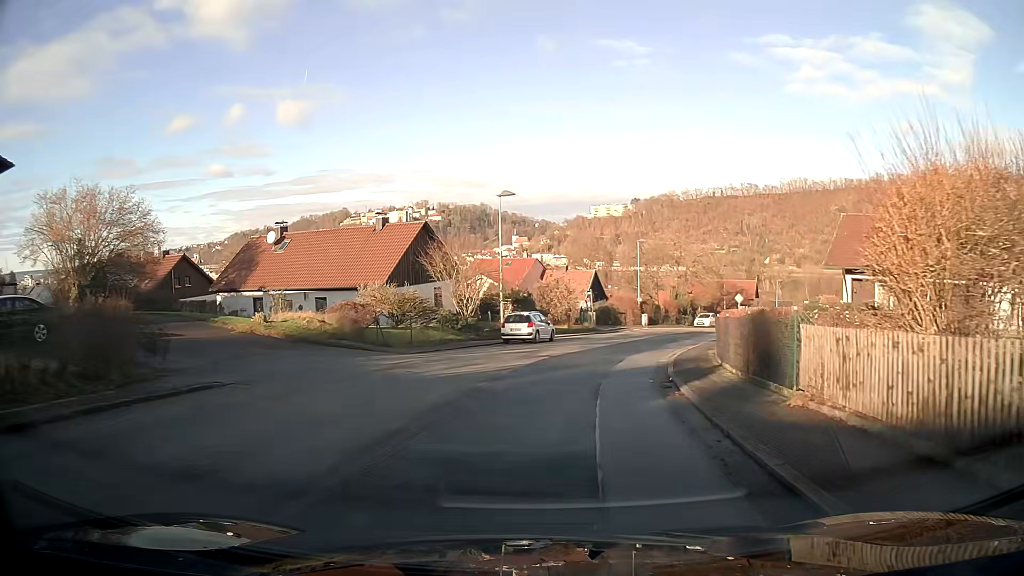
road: residential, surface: asphalt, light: Day
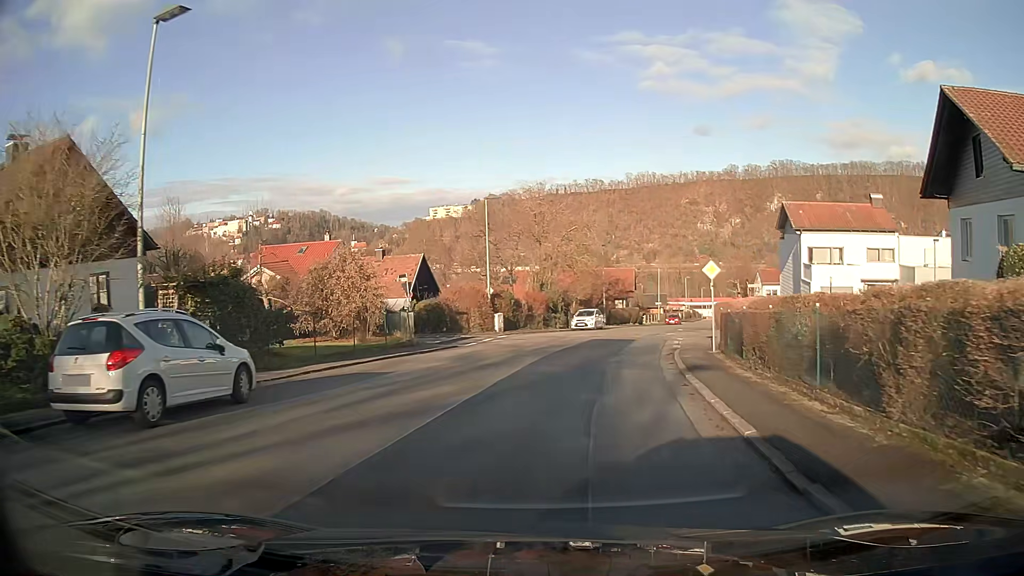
(+2.8, +23.9) m; +14°
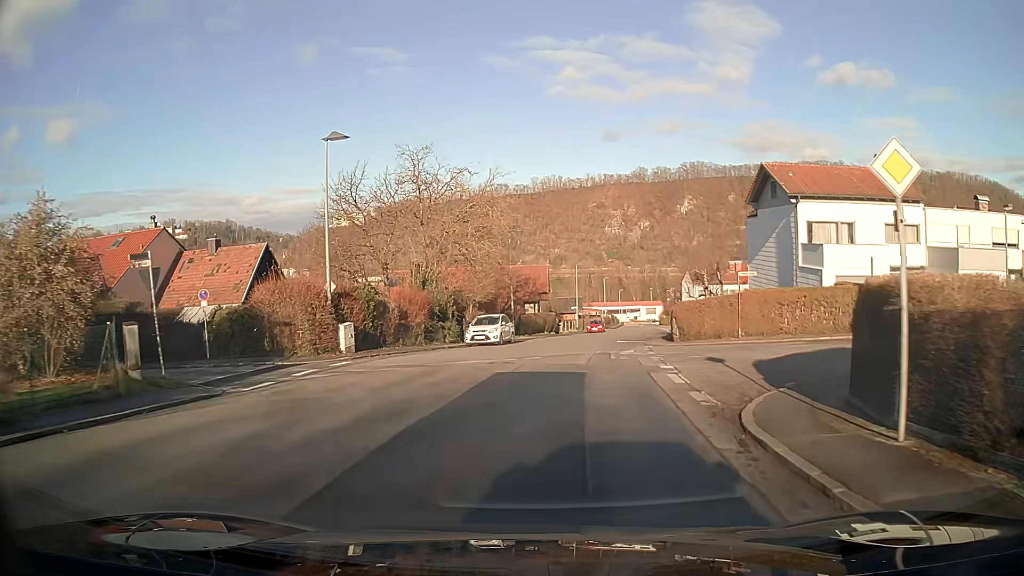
(+1.1, +15.7) m; +8°
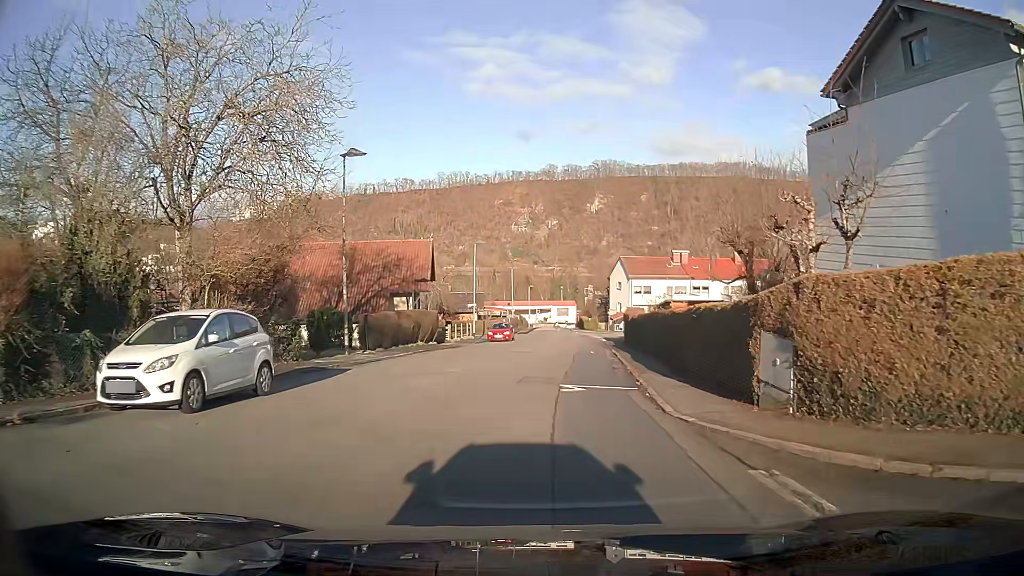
(+1.8, +24.0) m; +8°
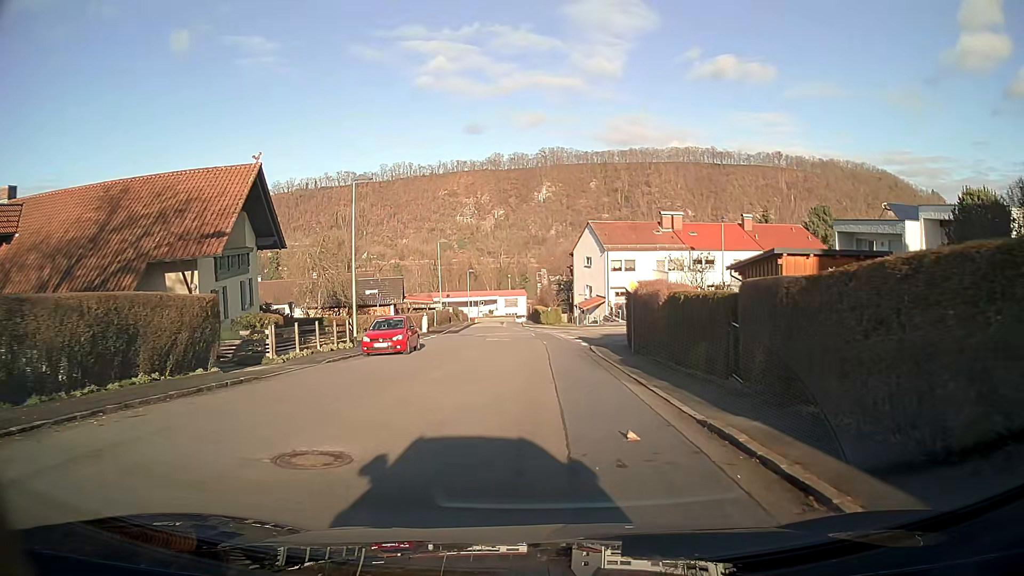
(+0.9, +24.6) m; +4°
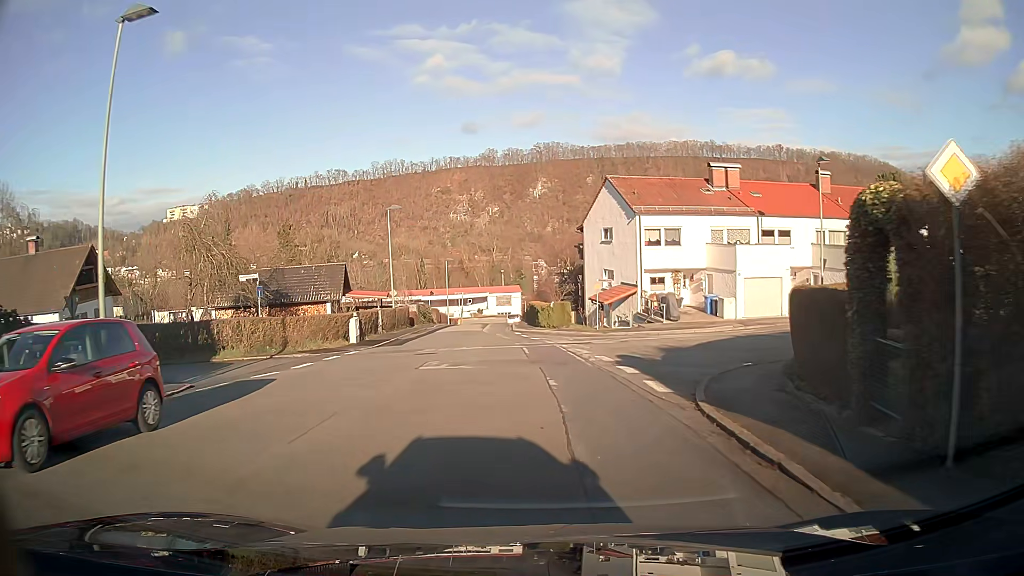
(0.0, +20.0) m; 0°
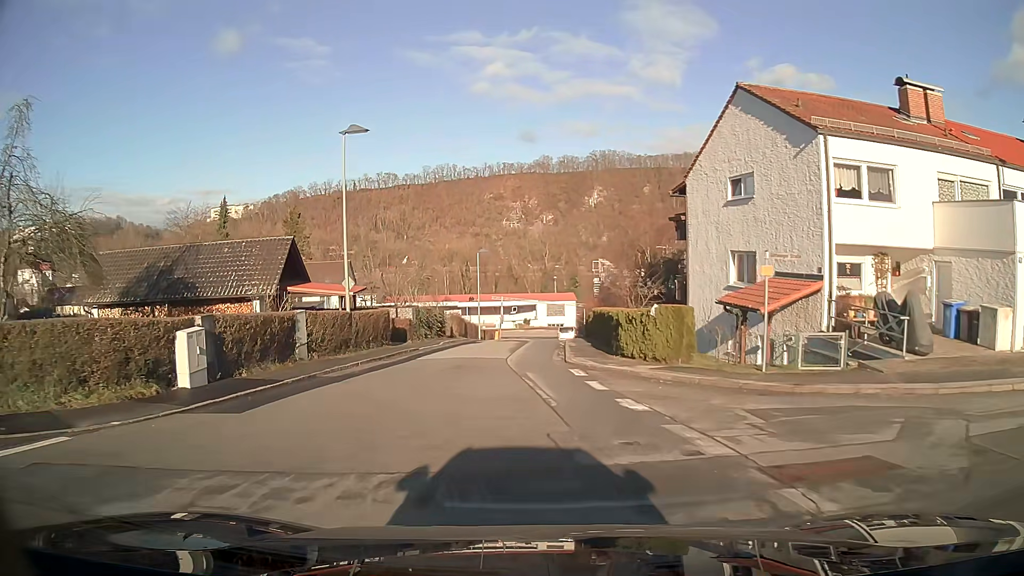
(-0.7, +20.0) m; -5°
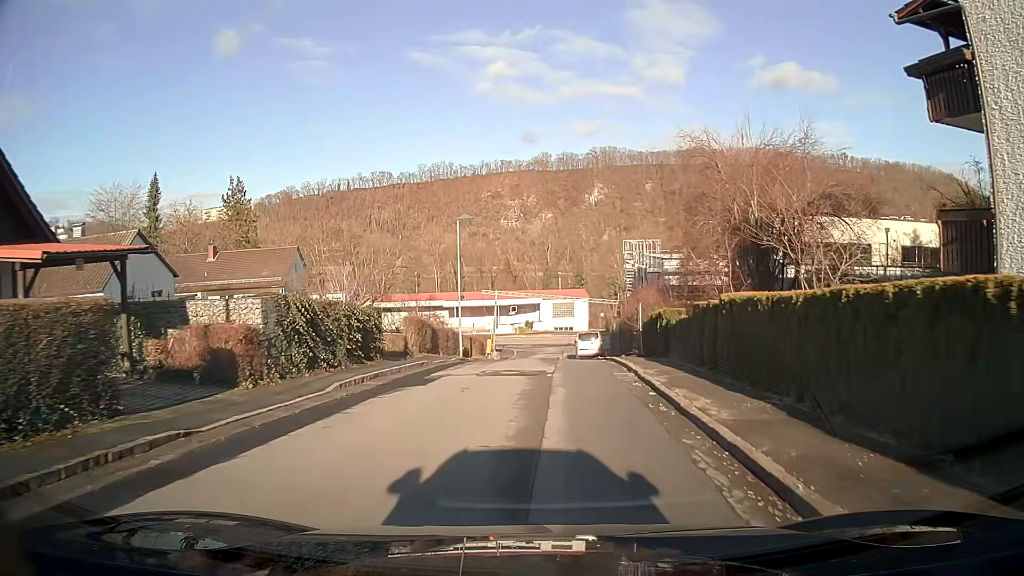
(-0.3, +20.4) m; +2°
(0, +10) (0, +20) (+1, +30) (0, +40) (0, +50) (+2, +60) (+2, +70) (-5, +76) (-14, +78) (-24, +79) m
